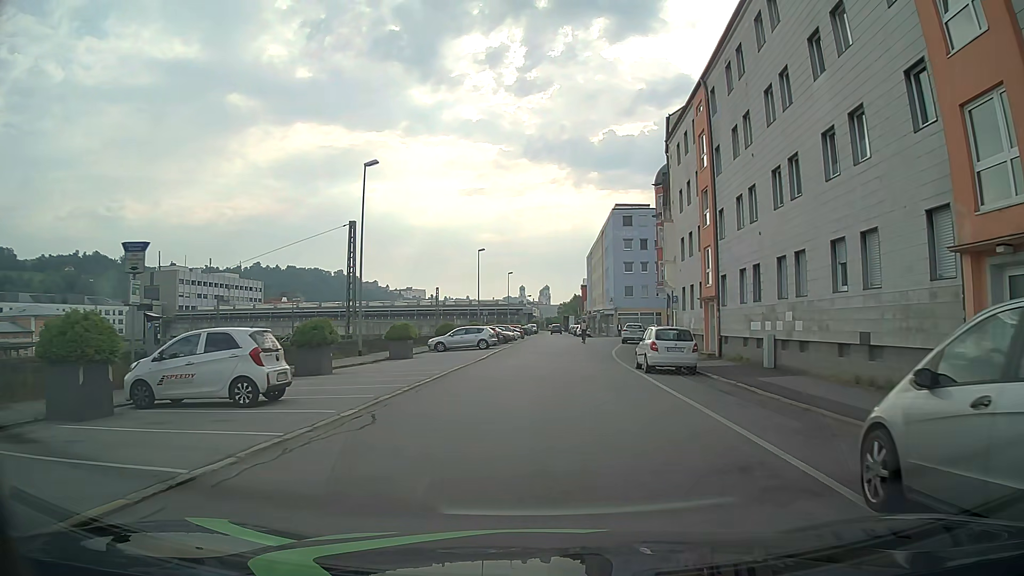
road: residential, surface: asphalt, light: Day
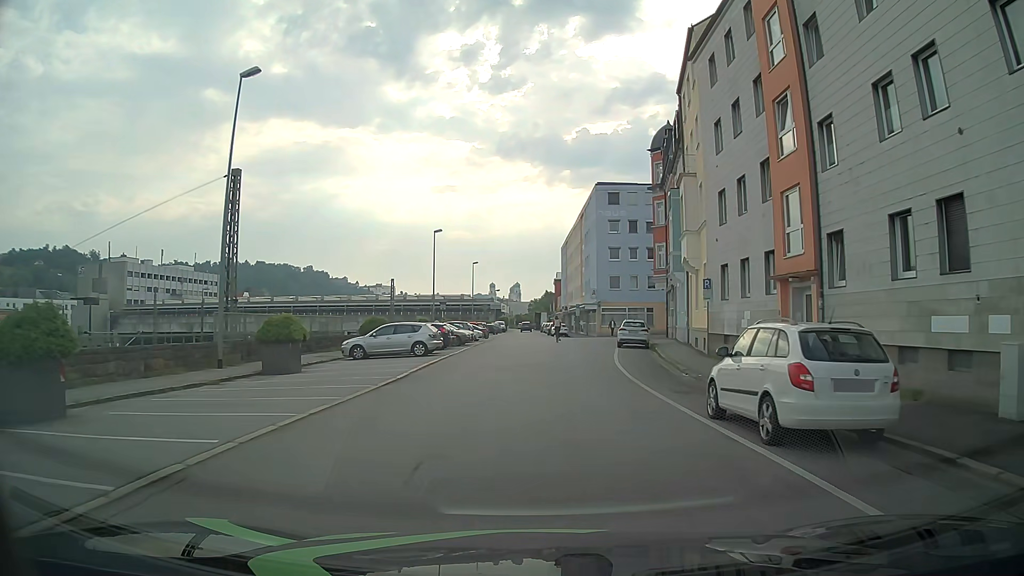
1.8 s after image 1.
(+0.1, +13.6) m; +2°
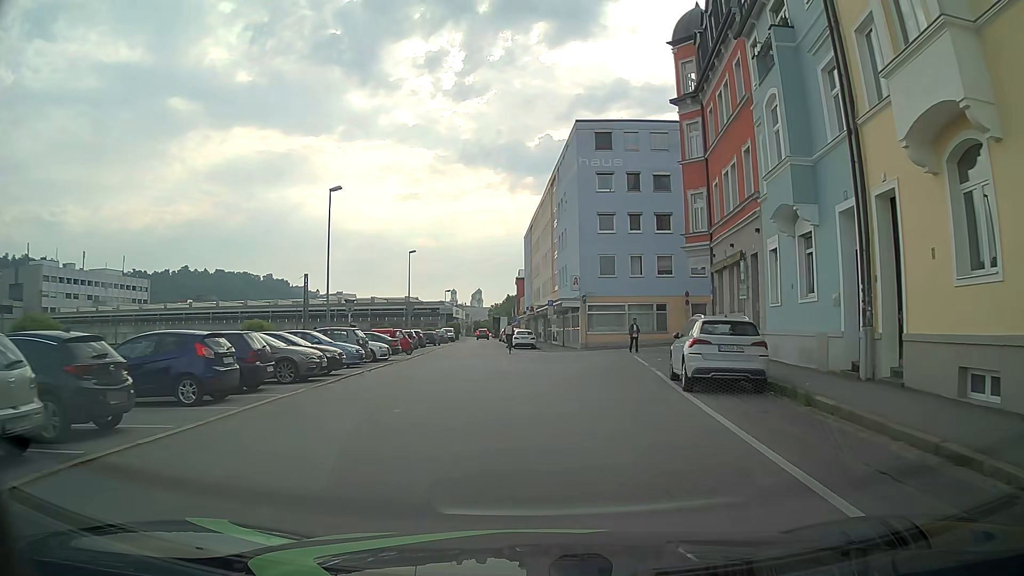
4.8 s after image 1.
(+0.7, +23.3) m; +2°
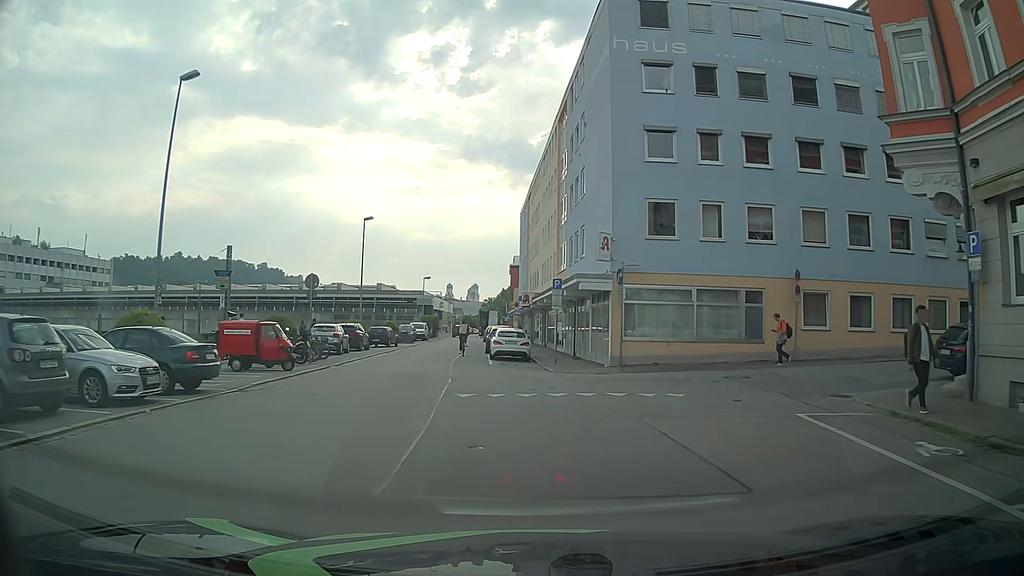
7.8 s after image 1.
(+0.4, +19.5) m; +2°
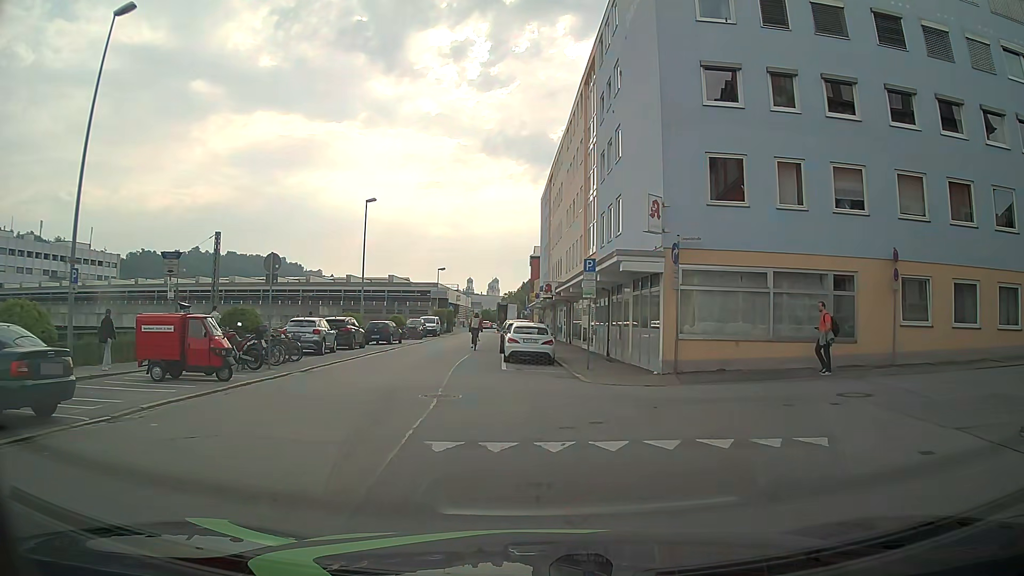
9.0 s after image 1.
(0.0, +5.9) m; -2°
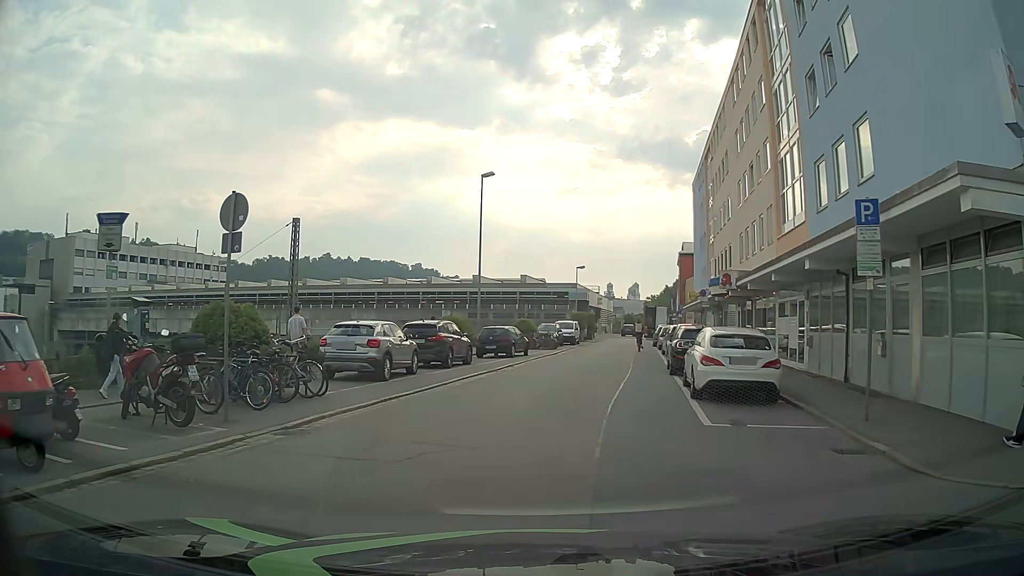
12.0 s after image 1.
(-1.0, +10.6) m; -11°
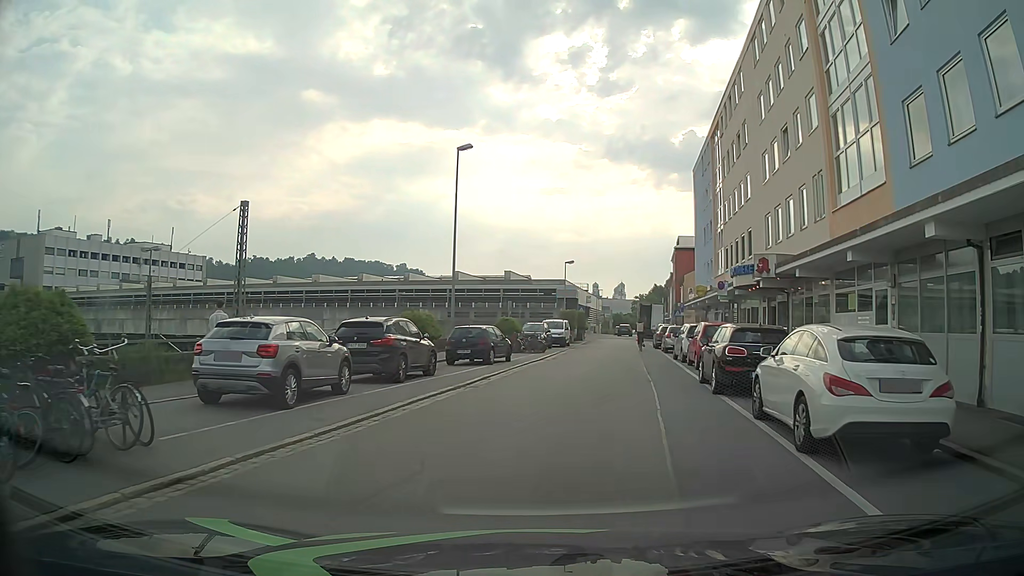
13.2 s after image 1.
(-0.1, +6.3) m; 0°
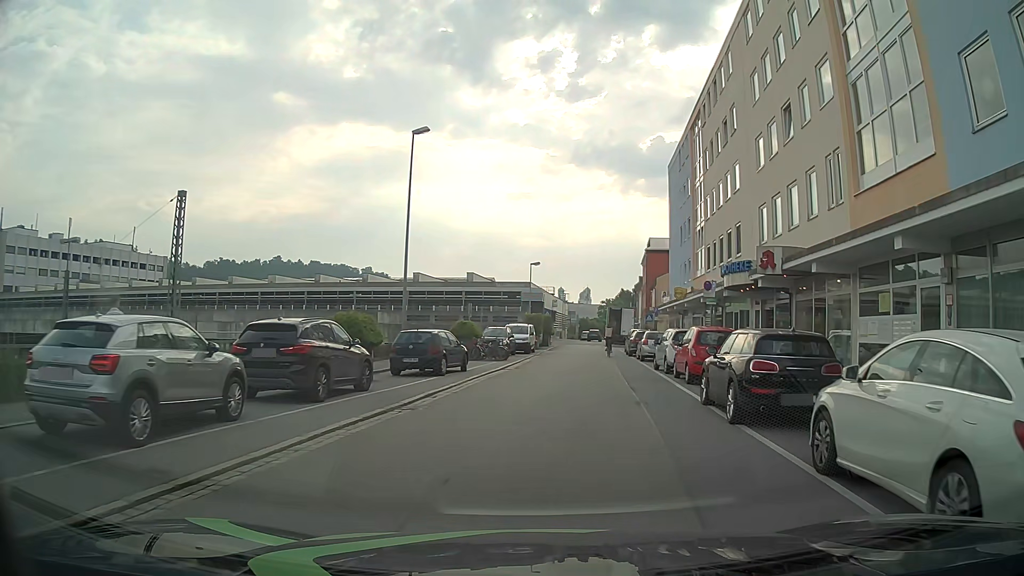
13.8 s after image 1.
(+0.1, +3.7) m; +3°
